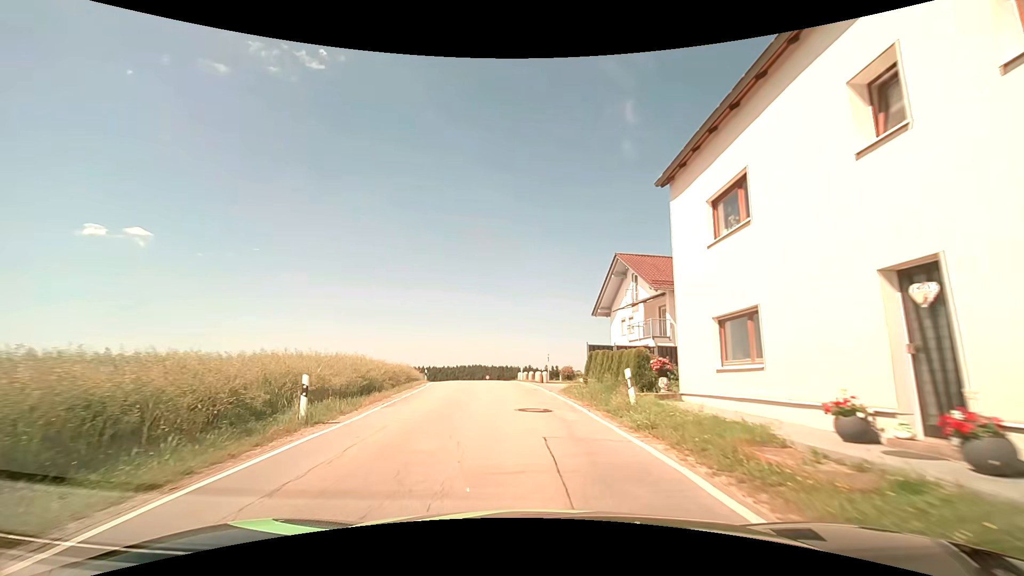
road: secondary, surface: asphalt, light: Day
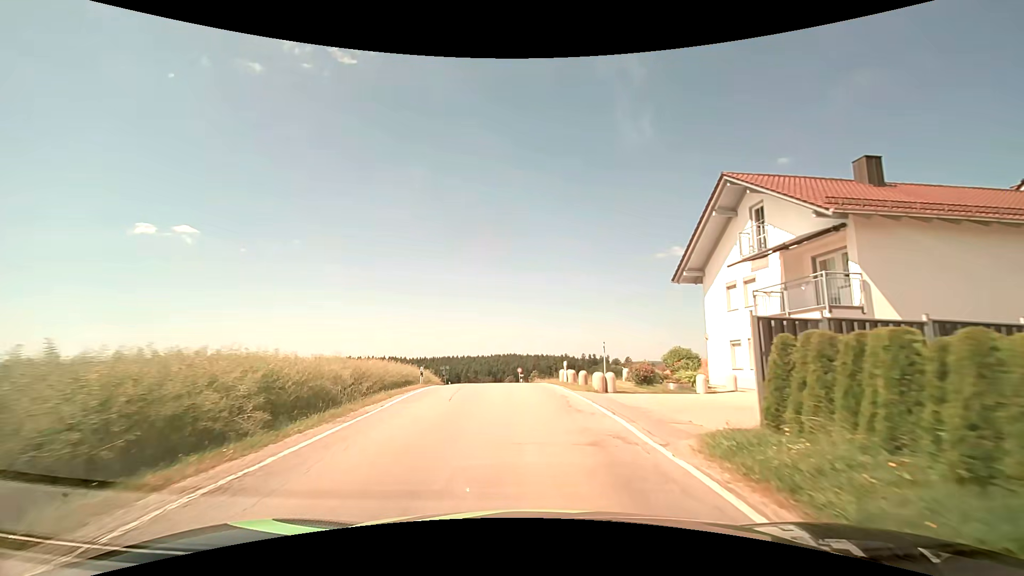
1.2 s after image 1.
(-0.6, +13.1) m; -4°
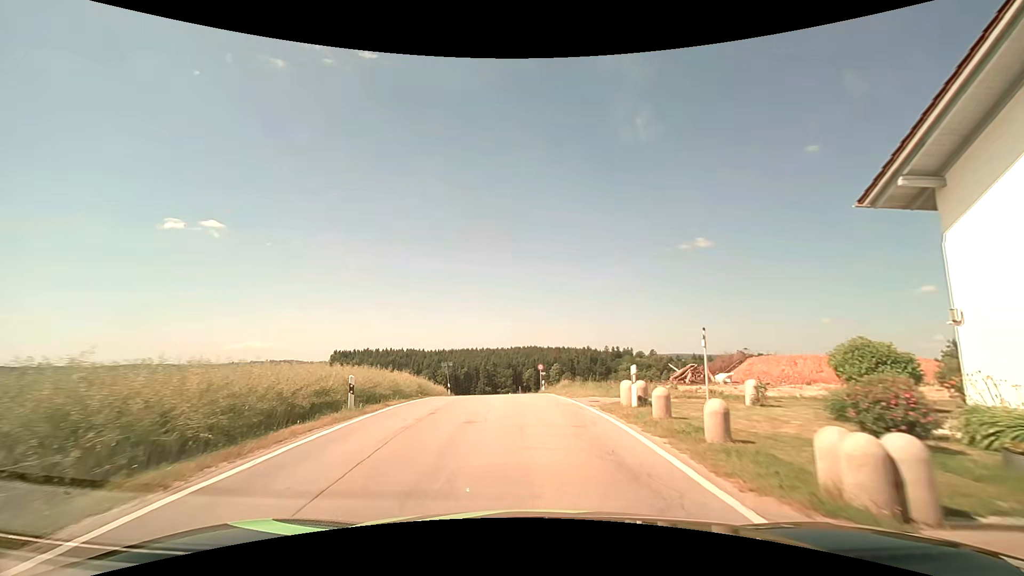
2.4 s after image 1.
(-0.3, +12.6) m; -2°
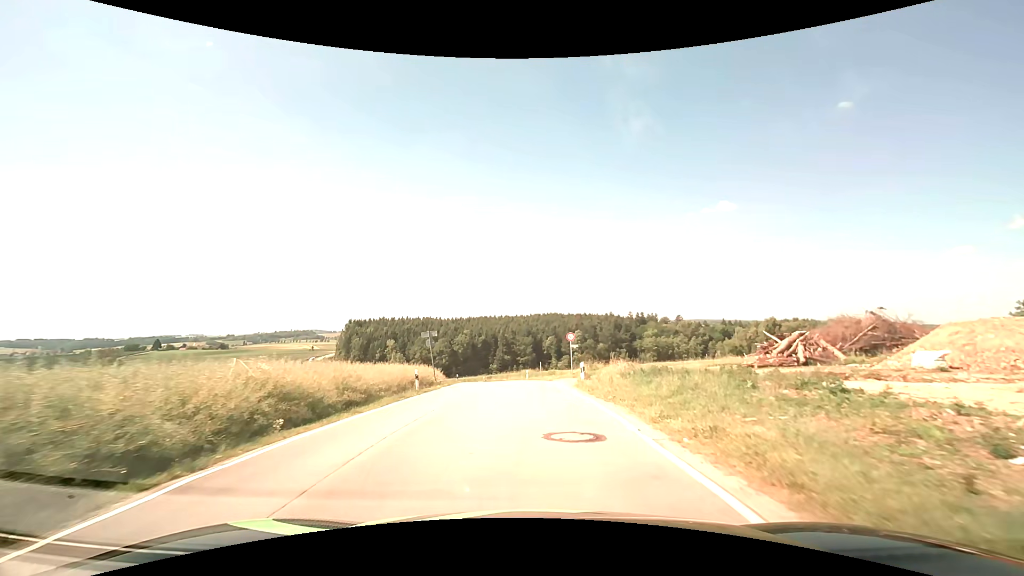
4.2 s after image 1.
(-0.4, +17.3) m; -2°
